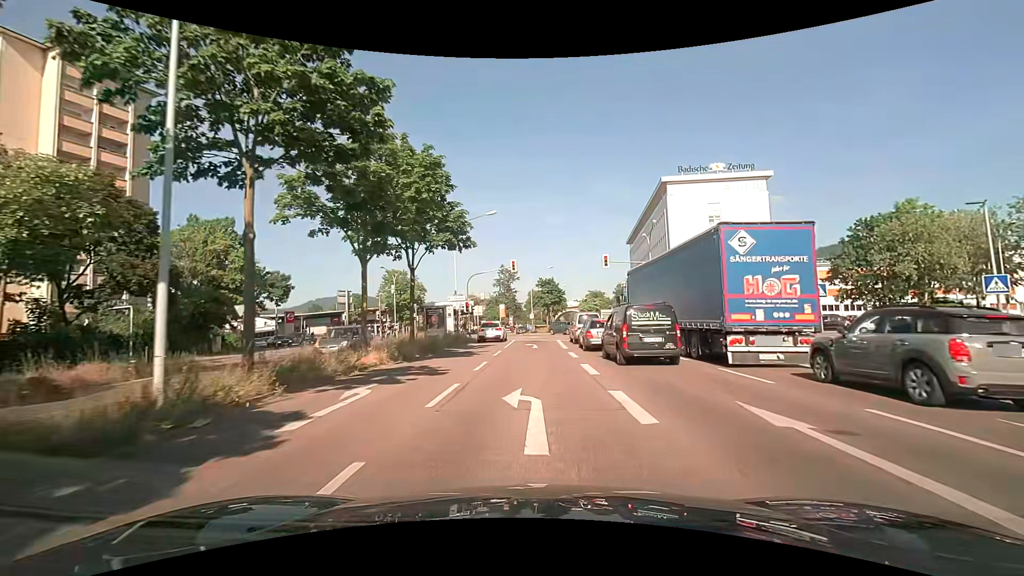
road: primary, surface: asphalt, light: Day
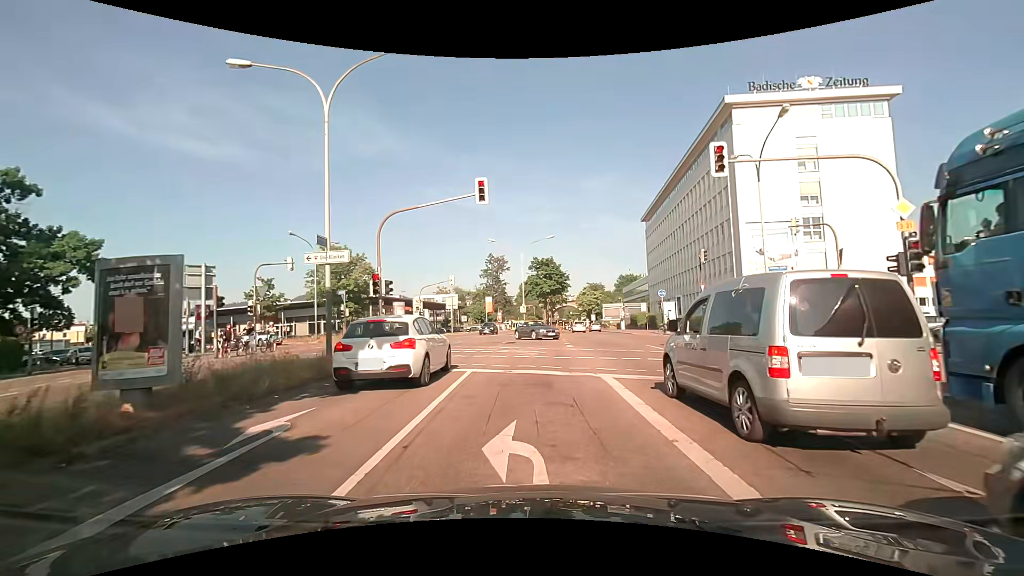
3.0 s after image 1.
(0.0, +23.2) m; 0°
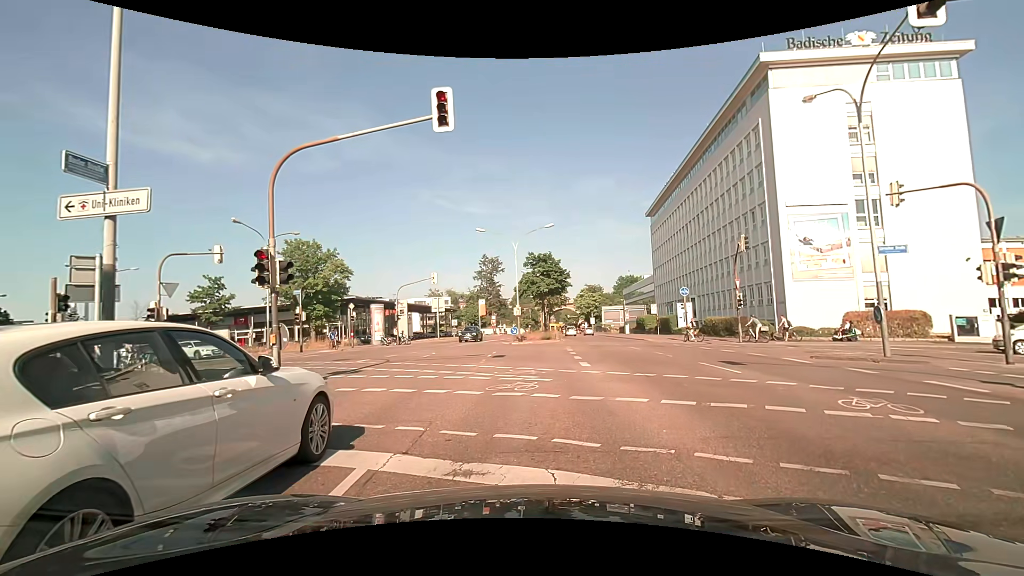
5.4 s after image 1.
(+0.1, +7.2) m; +2°
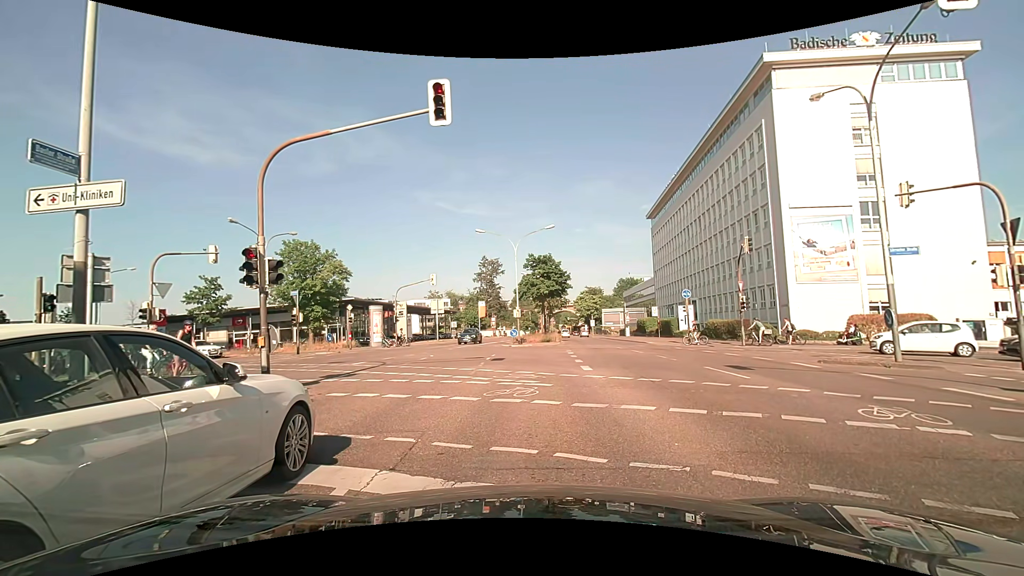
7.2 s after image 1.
(0.0, +0.5) m; 0°
